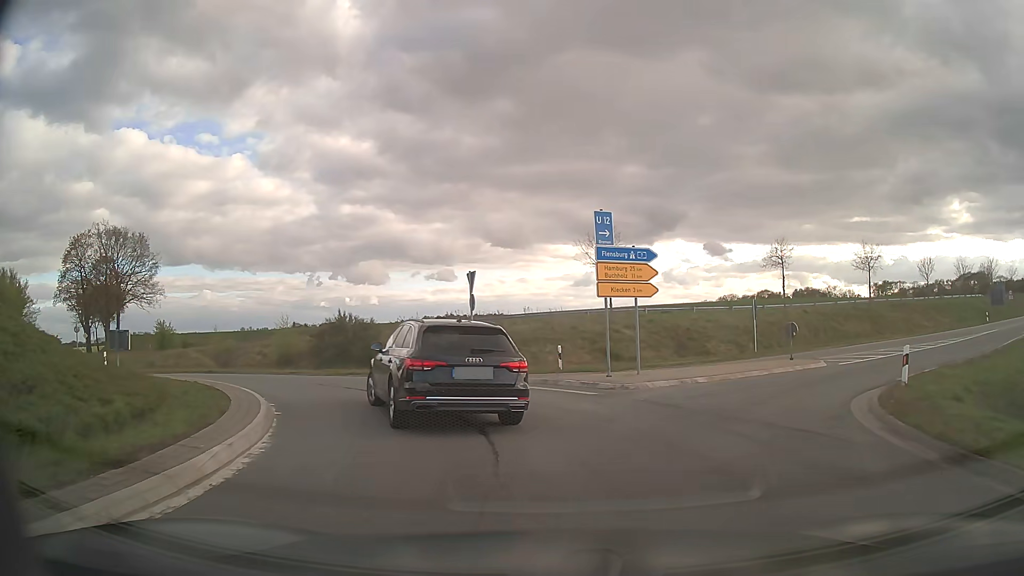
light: Day
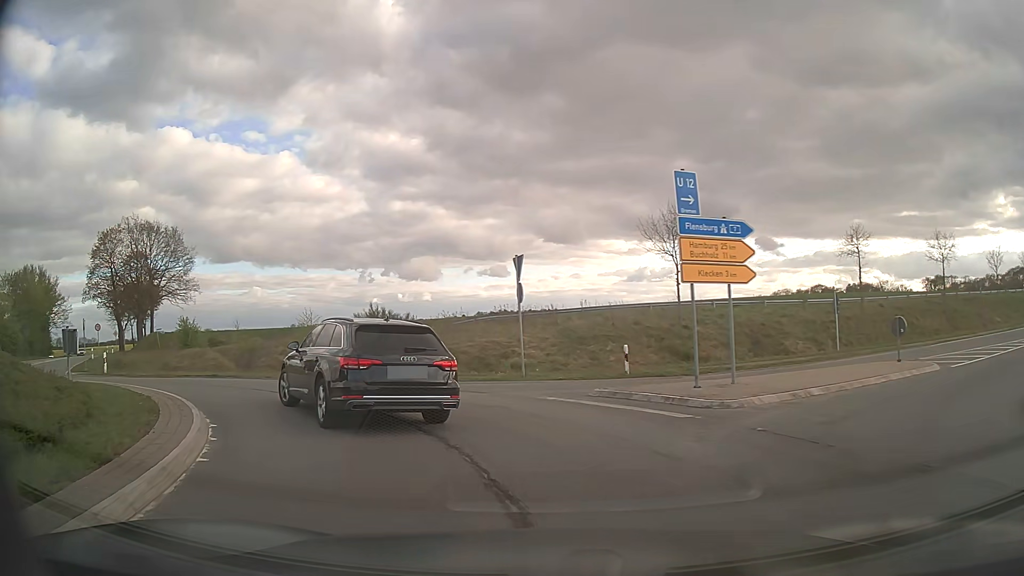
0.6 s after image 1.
(-0.1, +4.2) m; -5°
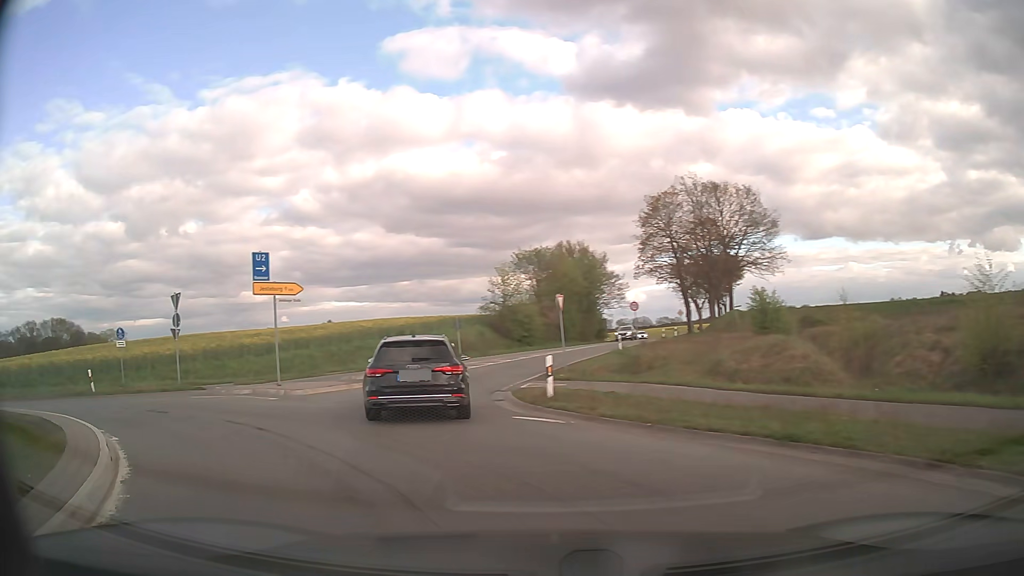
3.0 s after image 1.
(-6.0, +15.1) m; -51°
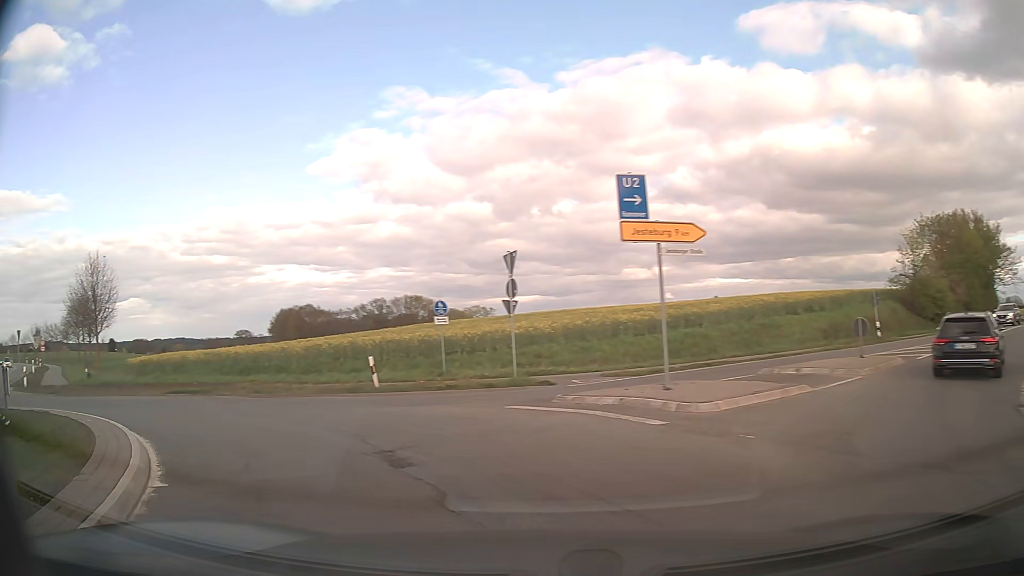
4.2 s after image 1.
(-2.2, +7.9) m; -33°
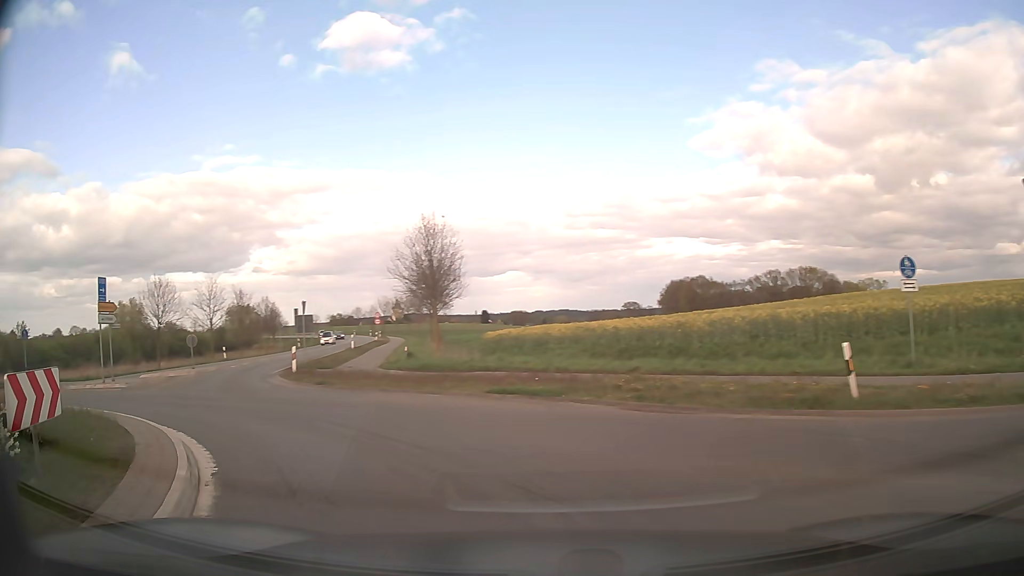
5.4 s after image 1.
(-2.4, +8.0) m; -33°
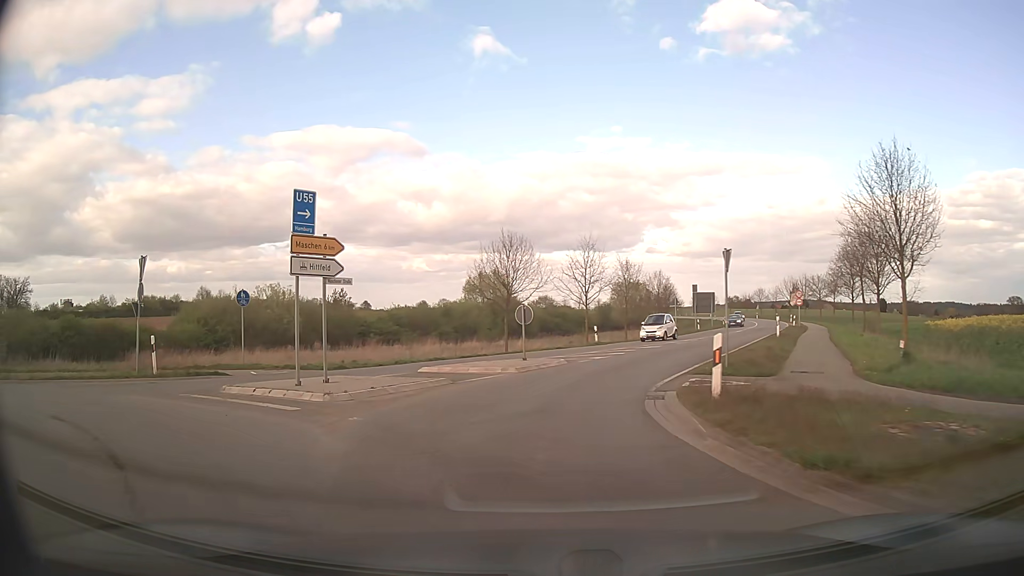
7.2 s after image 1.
(-4.5, +12.9) m; -35°
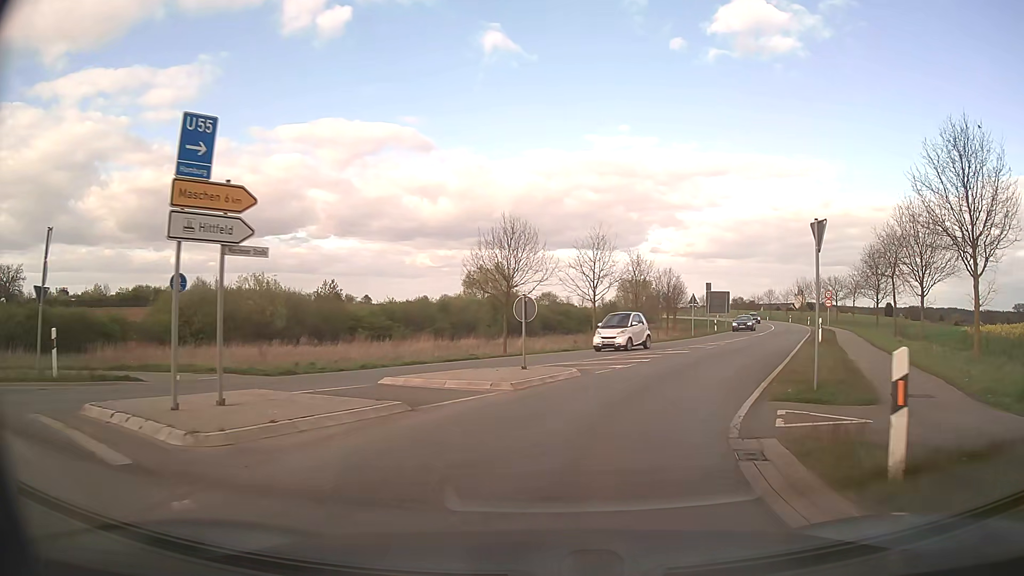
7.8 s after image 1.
(0.0, +5.2) m; 0°
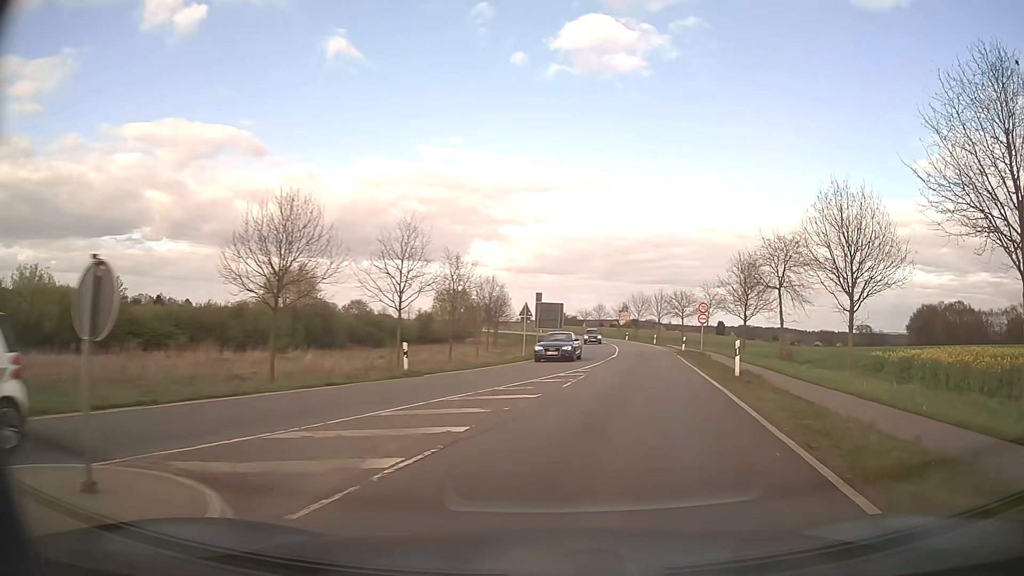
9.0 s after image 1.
(+1.4, +11.2) m; +15°
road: secondary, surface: asphalt
(+1, +10) (+3, +20) (+4, +30) (+6, +40) (+7, +49) (+9, +59) (+9, +69) (+10, +79) (+10, +89) (+10, +99) m
